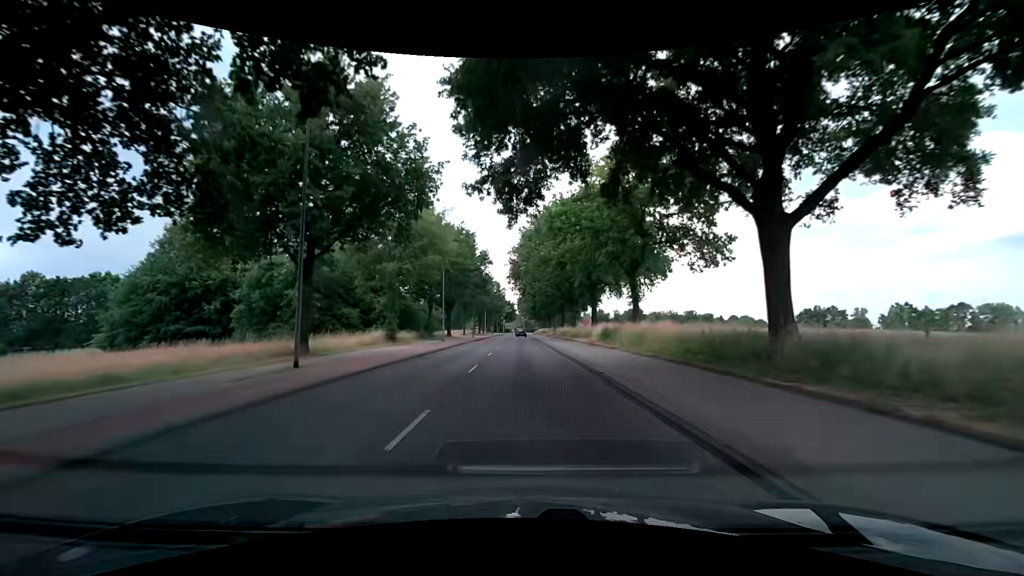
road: secondary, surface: asphalt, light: Day
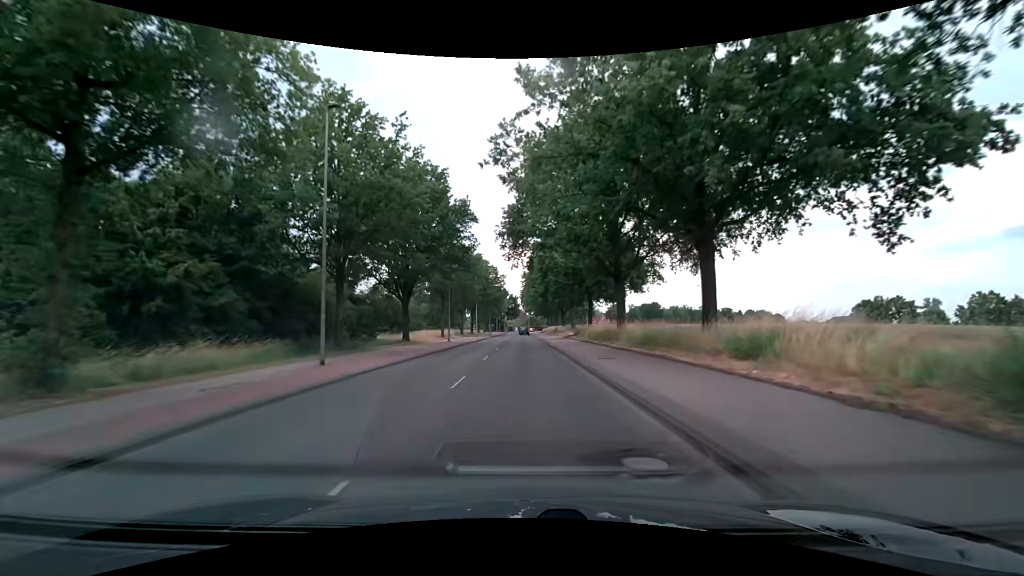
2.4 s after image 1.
(+0.2, +30.7) m; 0°
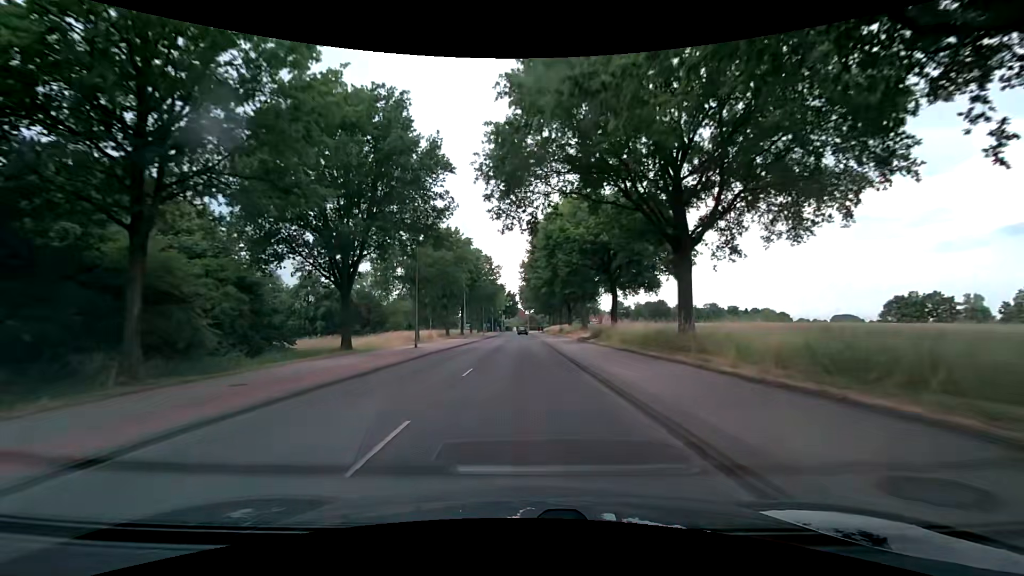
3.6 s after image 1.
(+0.1, +15.4) m; +1°
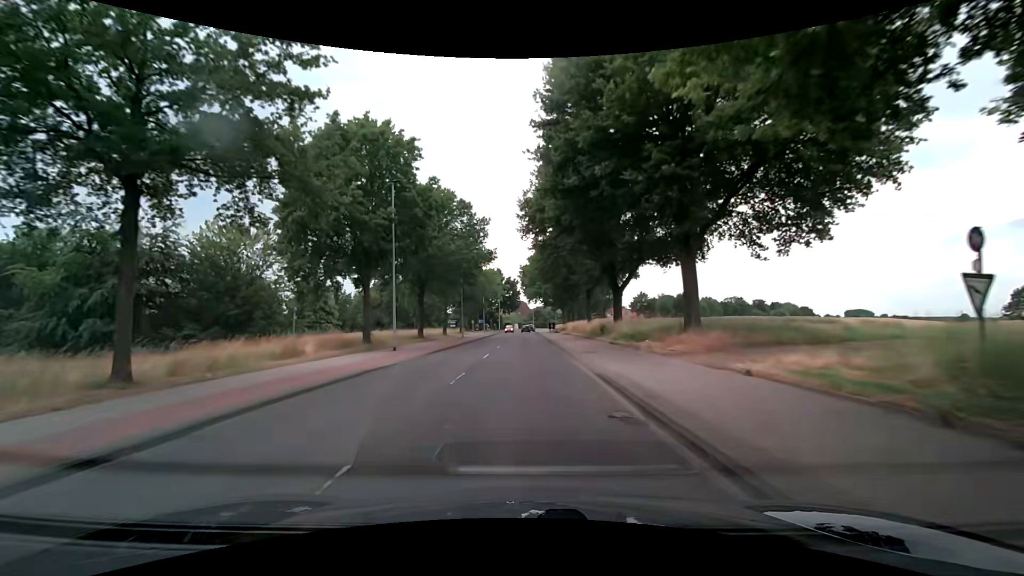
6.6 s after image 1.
(-0.1, +38.3) m; -1°
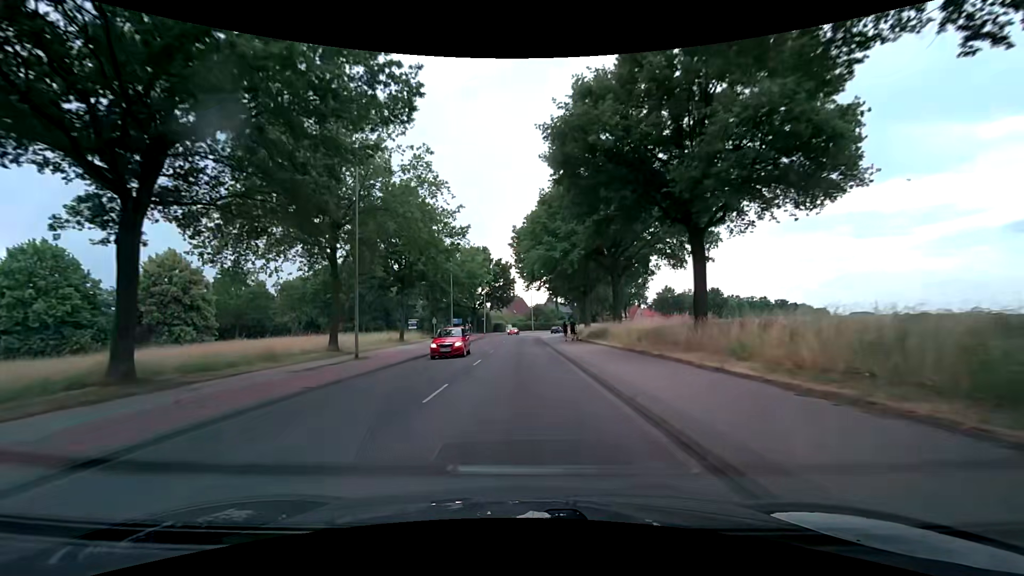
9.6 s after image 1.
(+0.5, +38.2) m; +1°
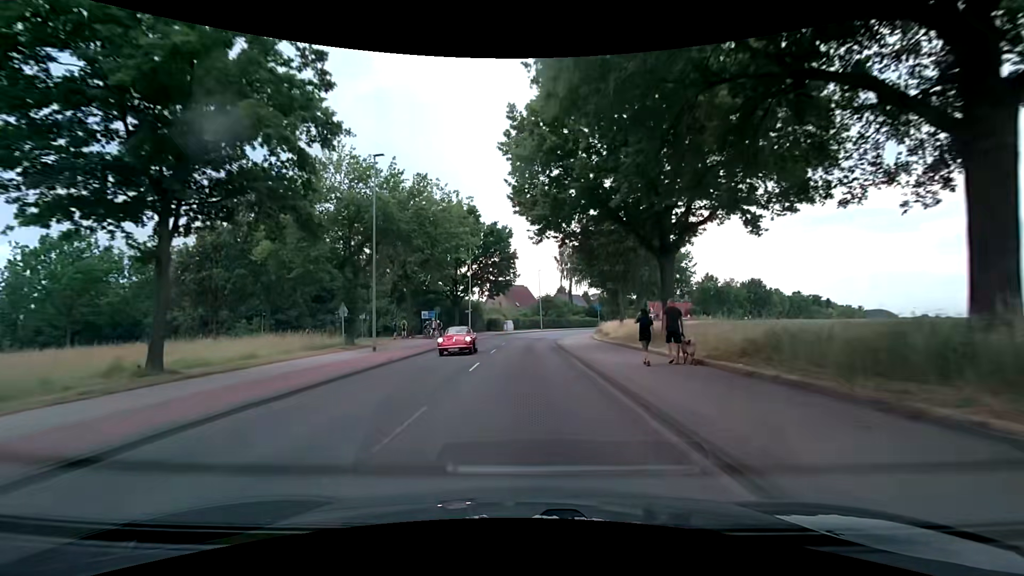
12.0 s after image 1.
(-0.1, +30.6) m; 0°
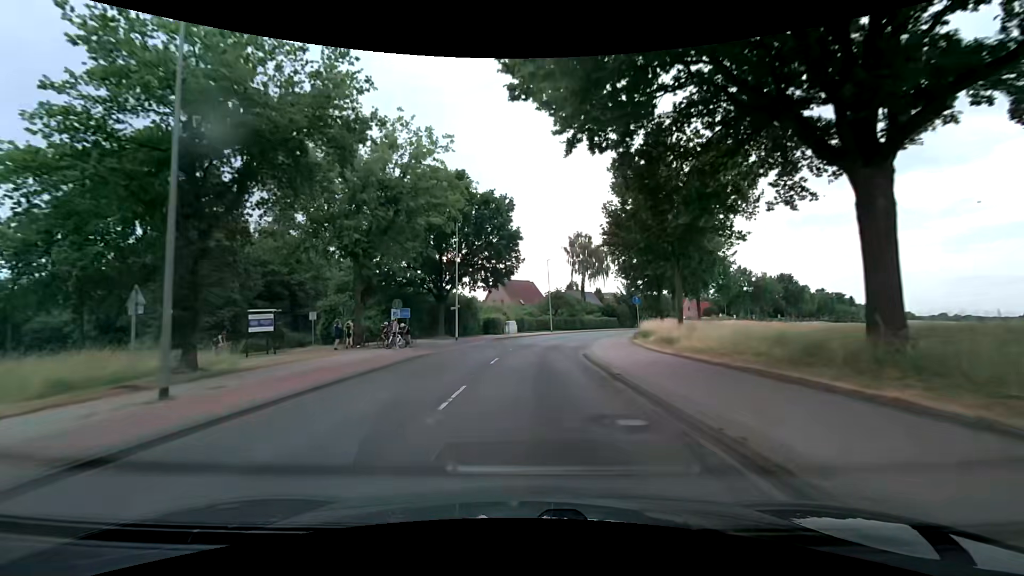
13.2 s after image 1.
(-0.2, +15.3) m; -1°
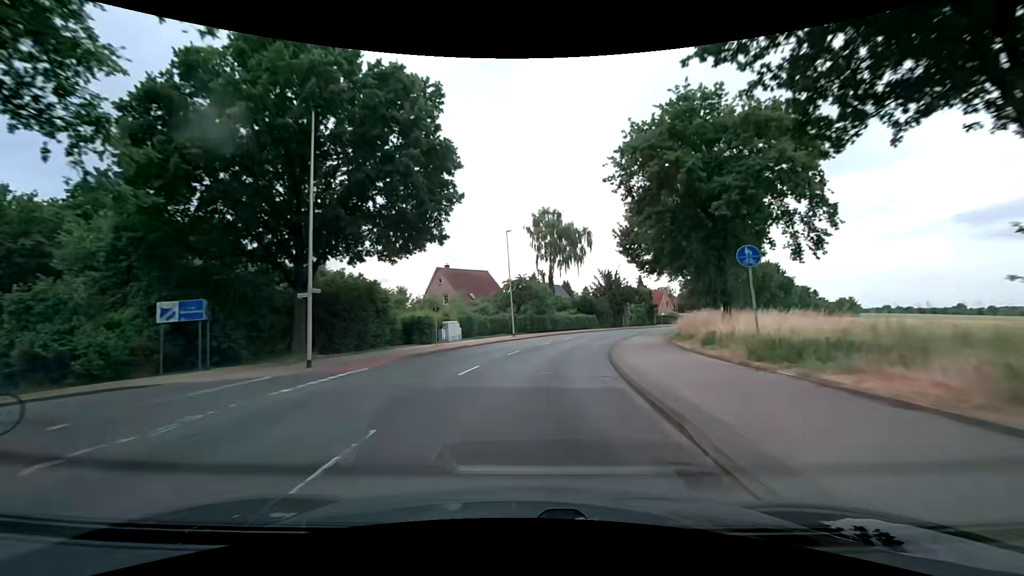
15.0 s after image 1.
(+0.7, +22.9) m; +5°
(0, +10) (+1, +20) (+3, +30) (+5, +40) (+8, +49) (+12, +58) (+16, +67) (+21, +76) (+26, +85) (+32, +93) m
